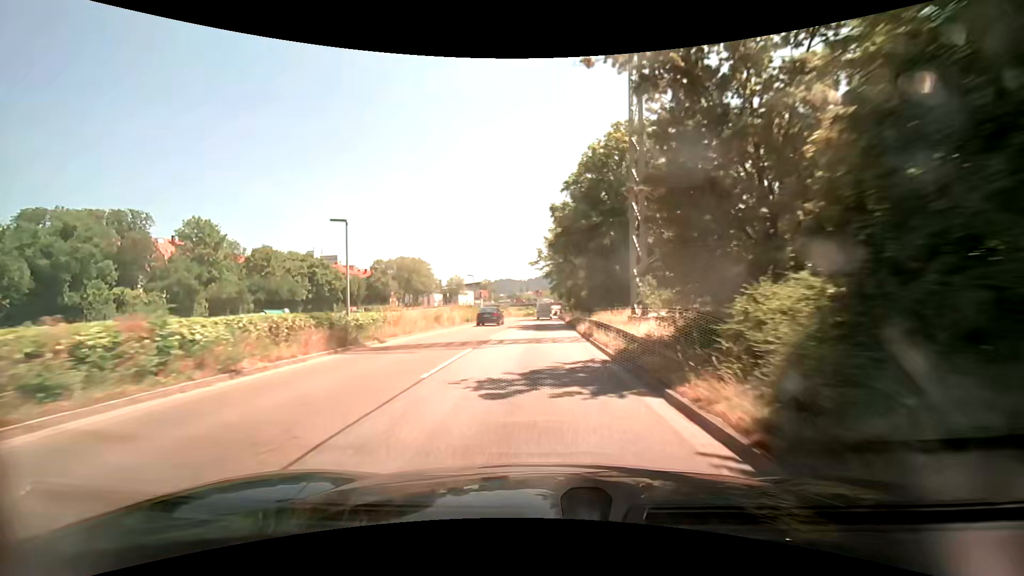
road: trunk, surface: asphalt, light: Day
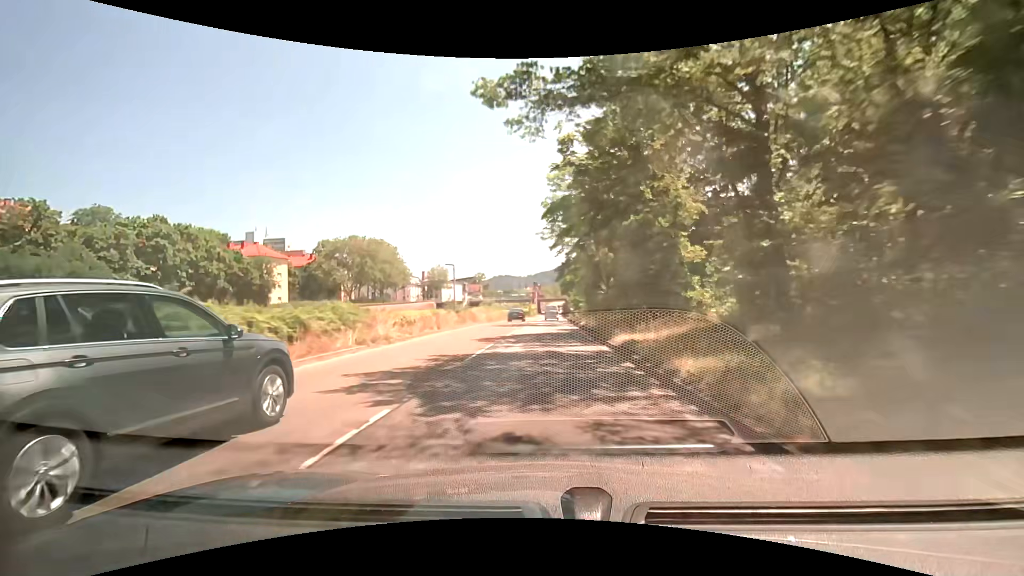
(-0.3, +45.2) m; 0°
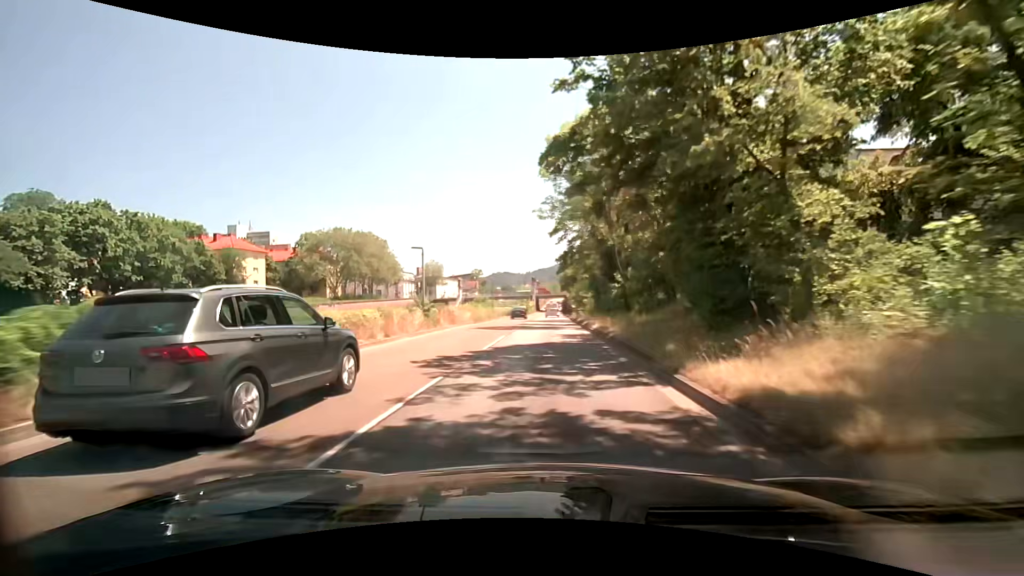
(0.0, +9.0) m; 0°
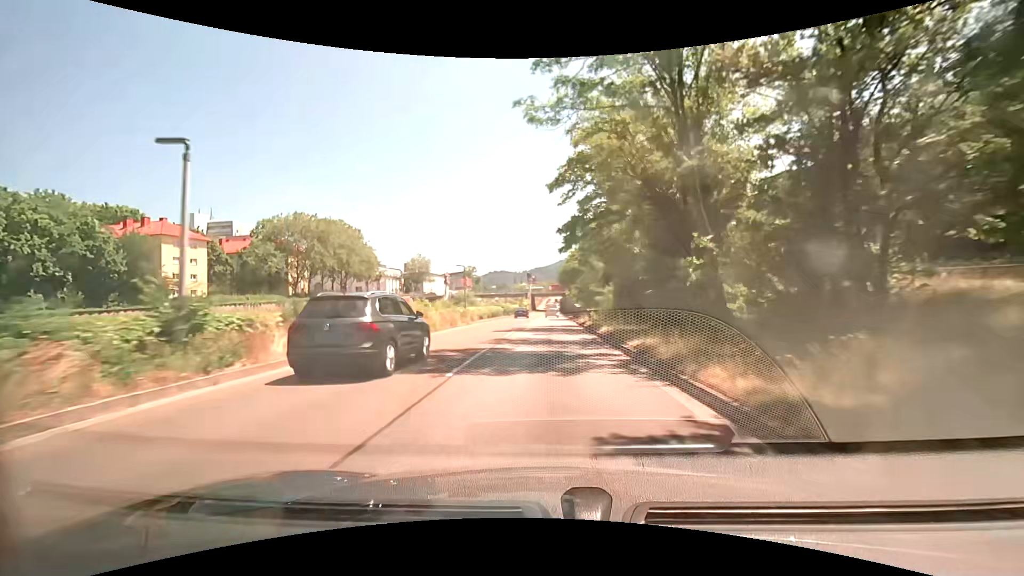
(0.0, +18.1) m; 0°
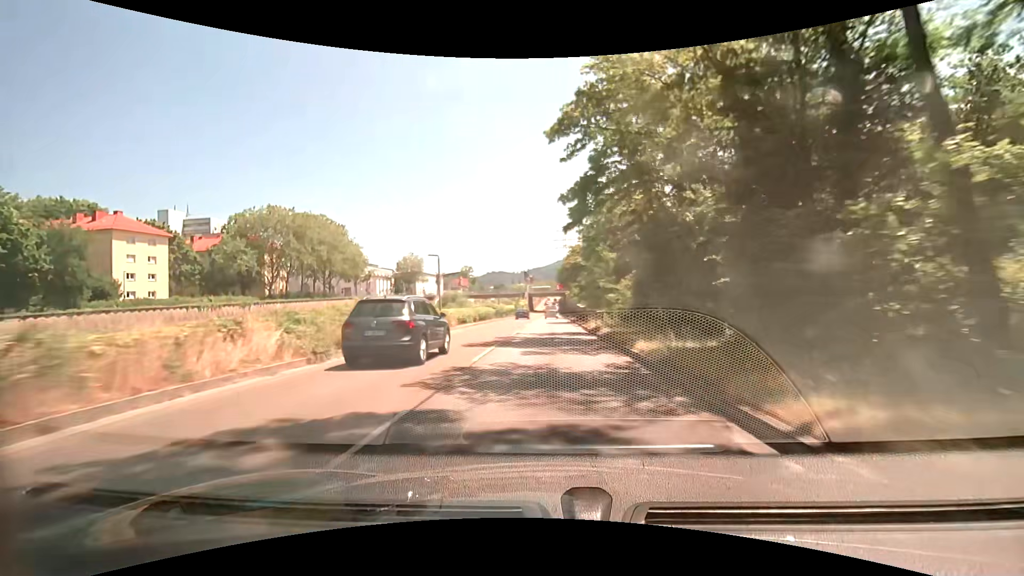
(0.0, +9.1) m; -1°
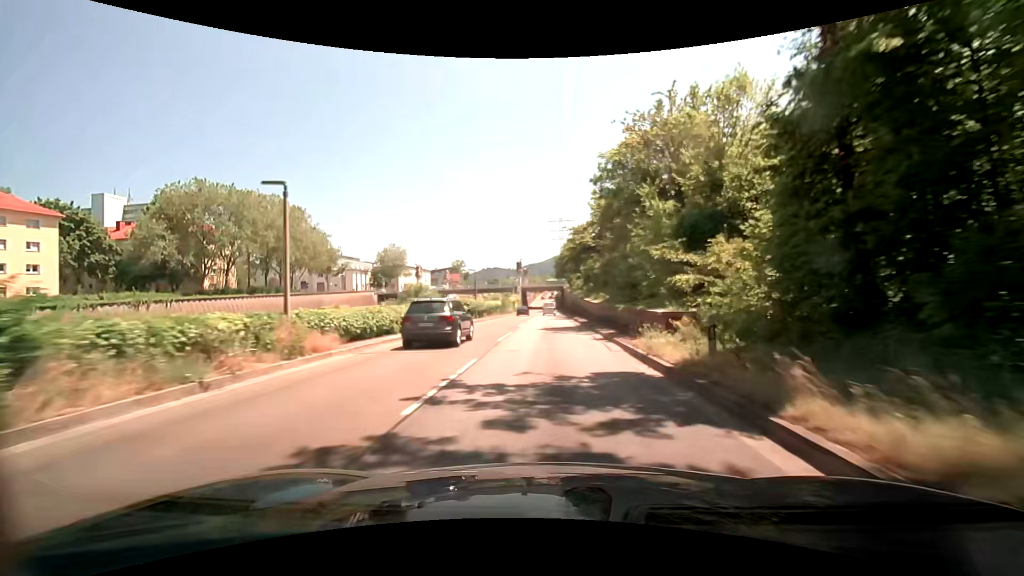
(+0.3, +18.1) m; +1°
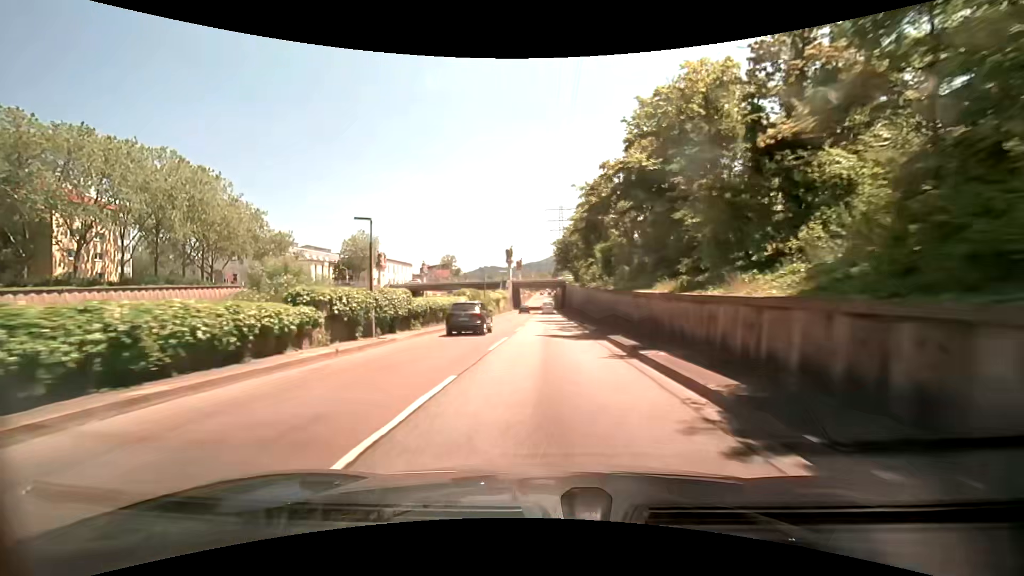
(+0.1, +27.1) m; 0°
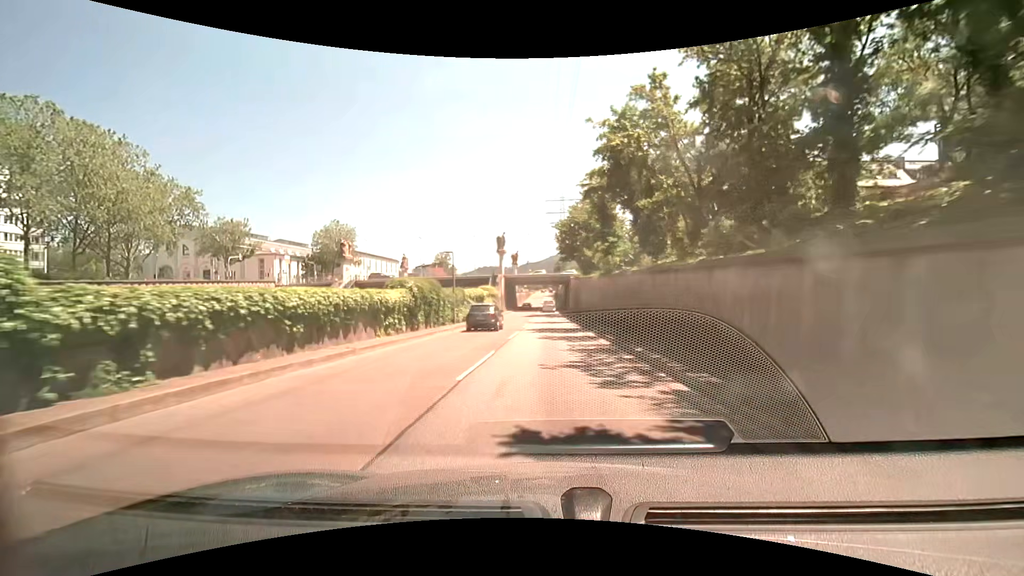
(0.0, +18.1) m; 0°
(0, +10) (0, +20) (0, +30) (0, +40) (0, +50) (0, +60) (0, +70) (0, +80) (0, +90) (-1, +100) m
